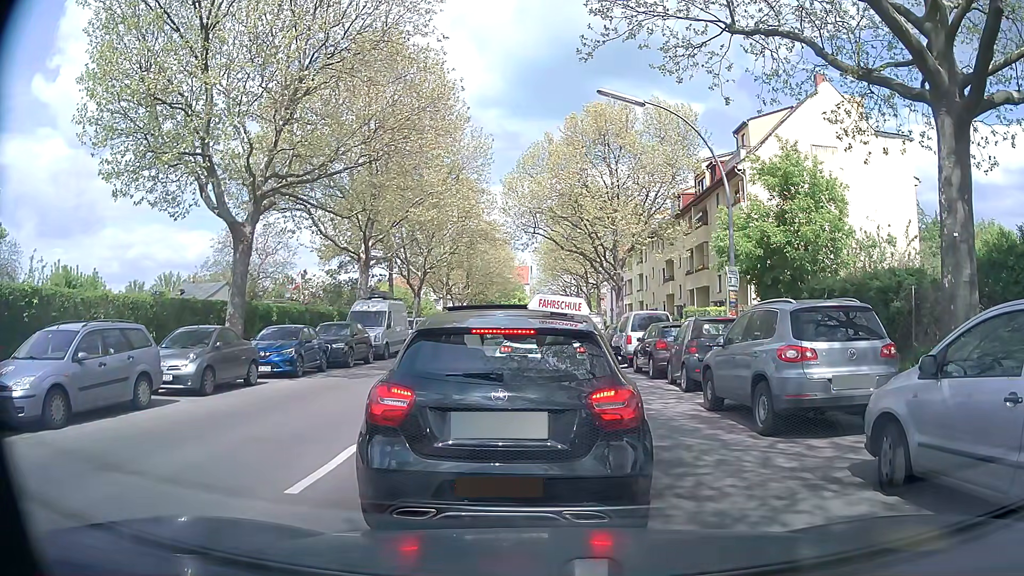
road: tertiary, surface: asphalt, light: Day
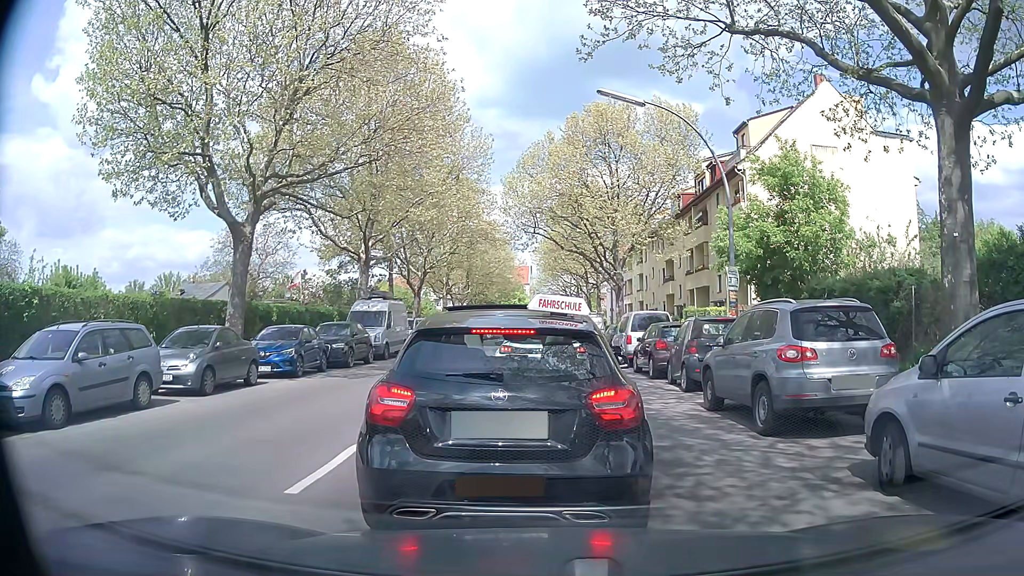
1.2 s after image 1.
(0.0, 0.0) m; 0°
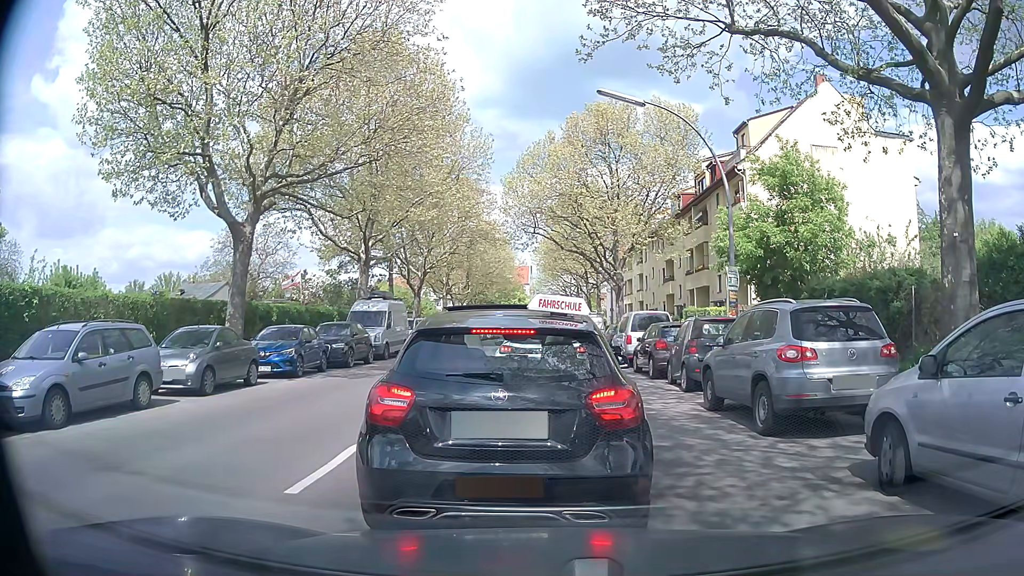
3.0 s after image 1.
(0.0, 0.0) m; 0°
